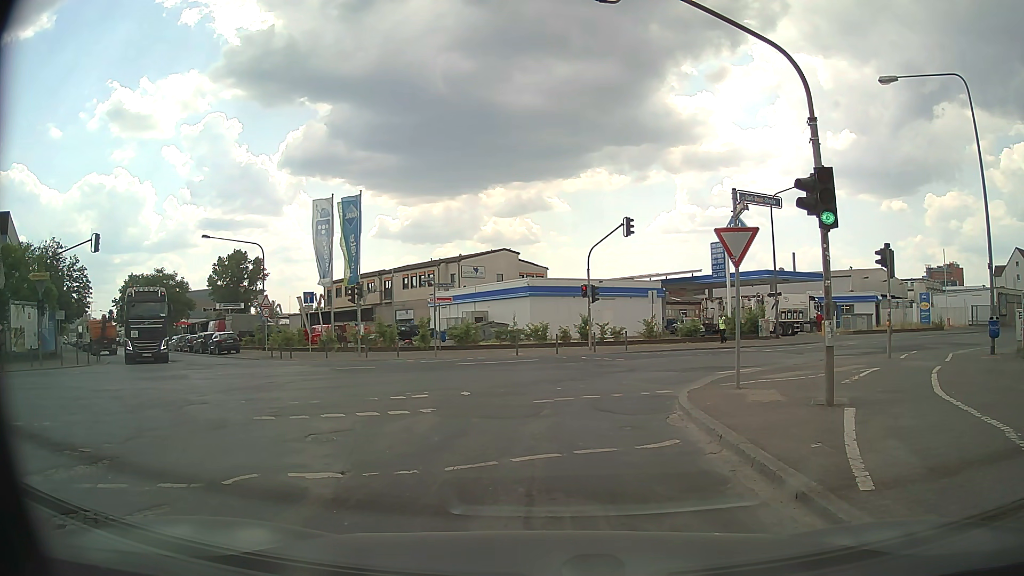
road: secondary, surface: asphalt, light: Day
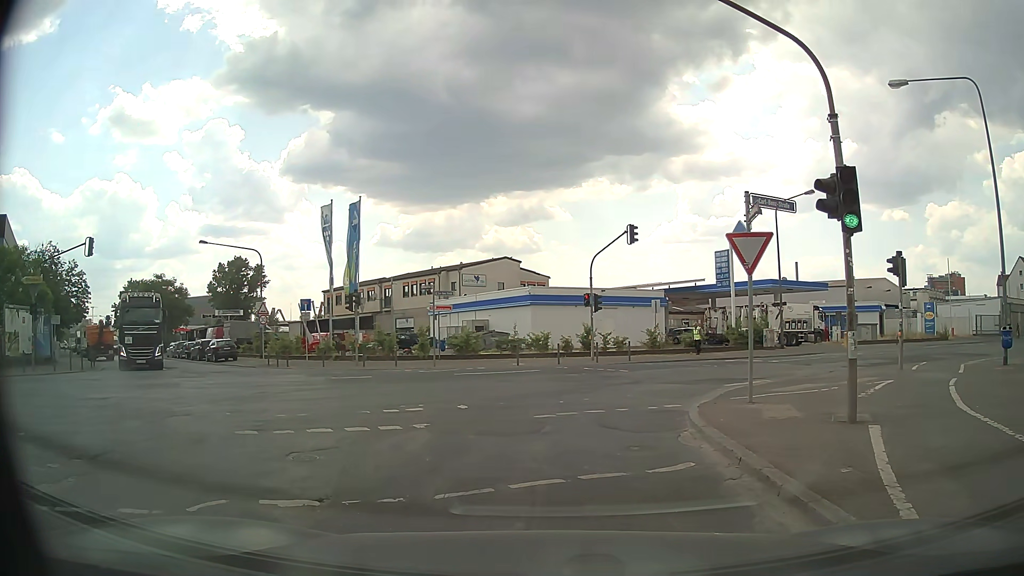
(0.0, +0.8) m; +1°
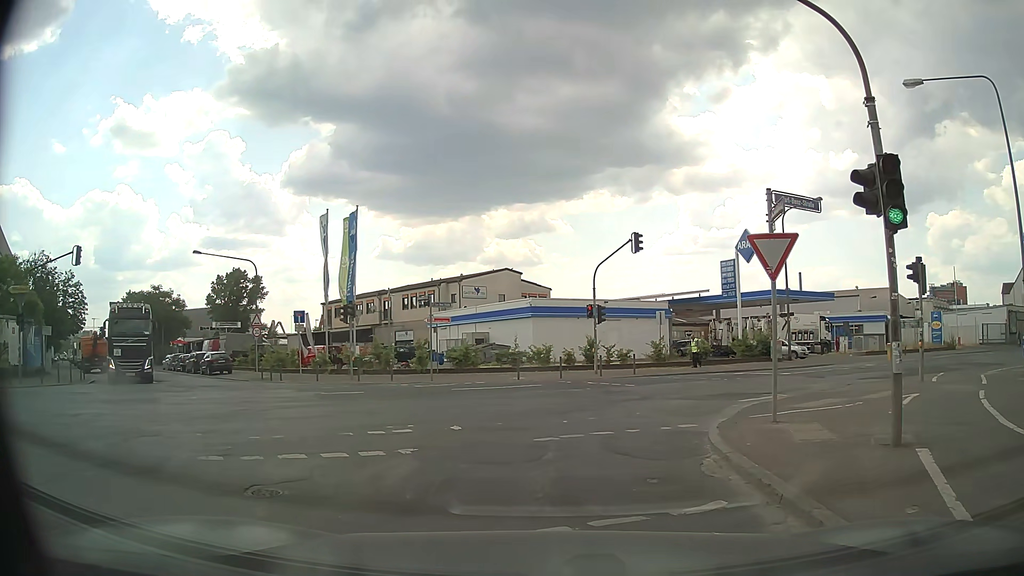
(0.0, +1.3) m; +1°
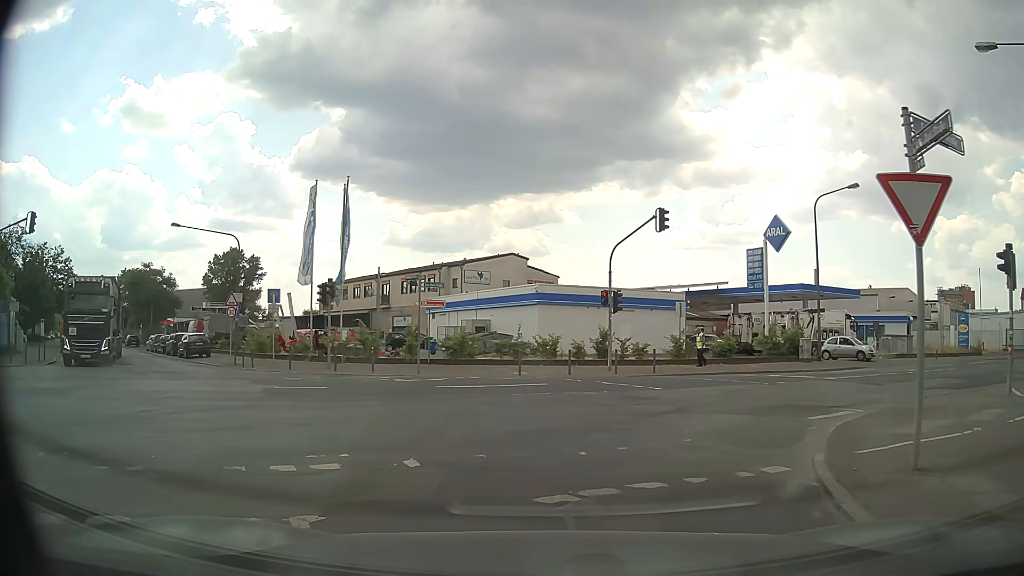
(-0.1, +4.3) m; -1°
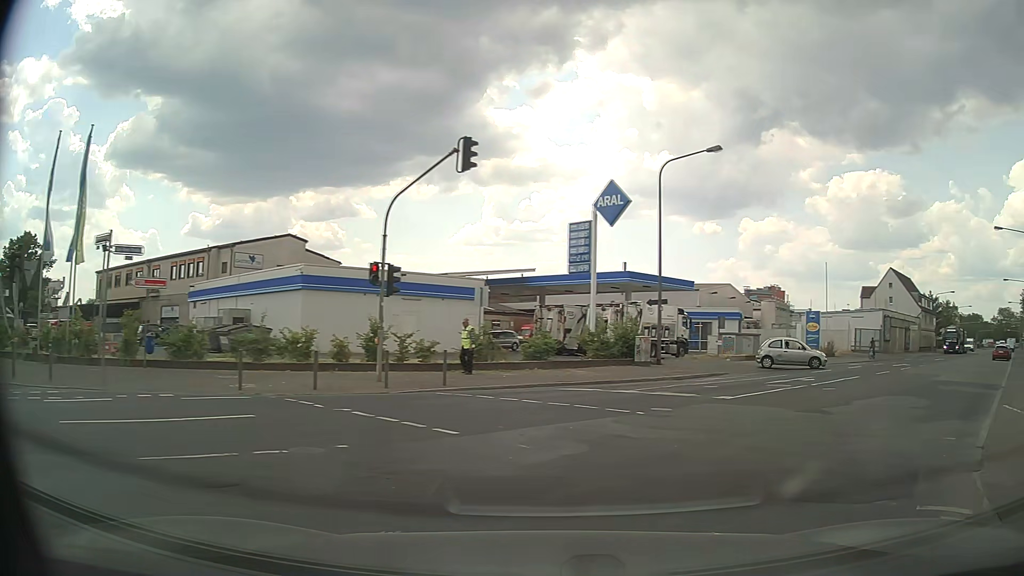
(+0.8, +8.7) m; +16°
